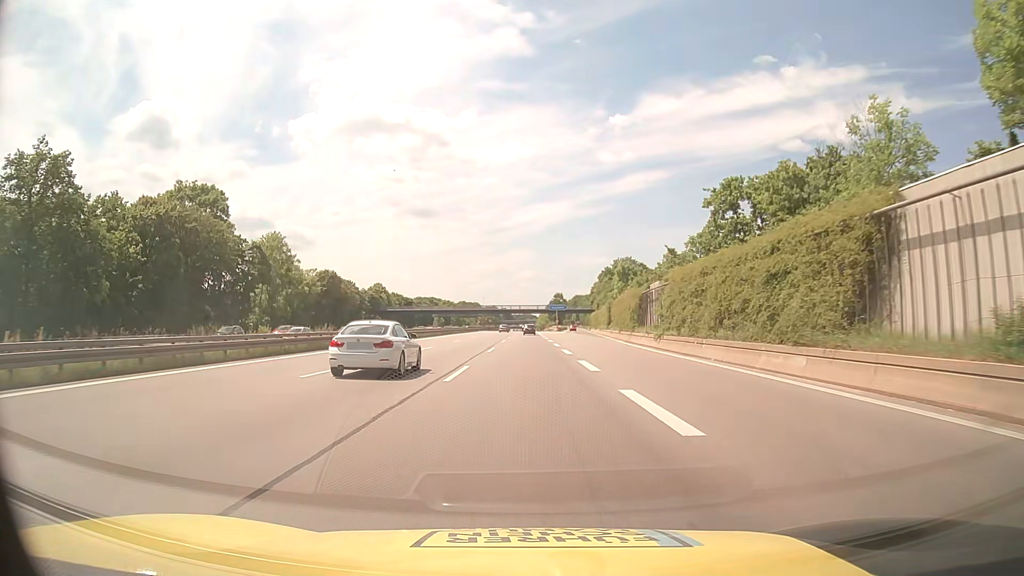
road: motorway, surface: asphalt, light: Day
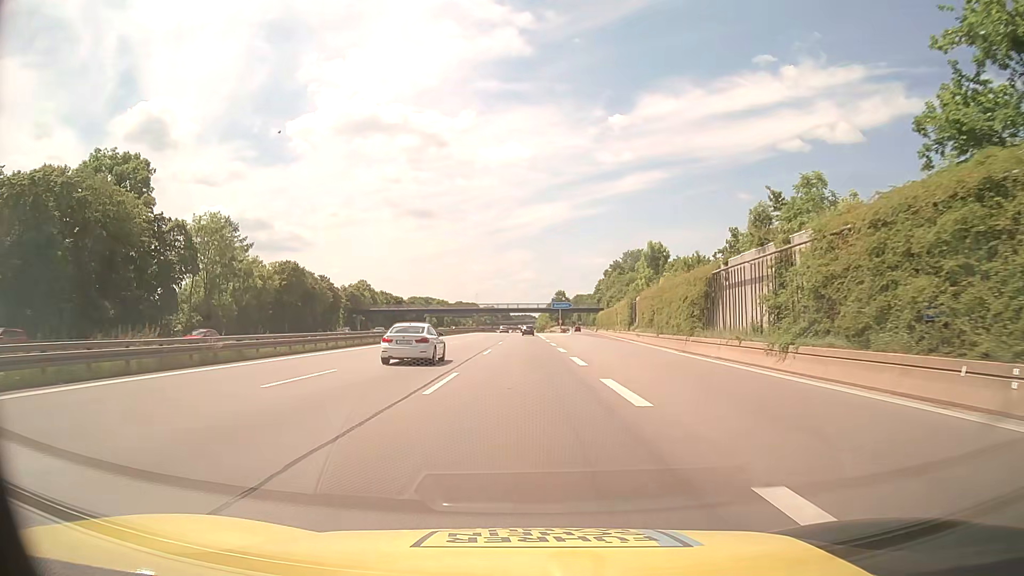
(-0.1, +20.8) m; 0°
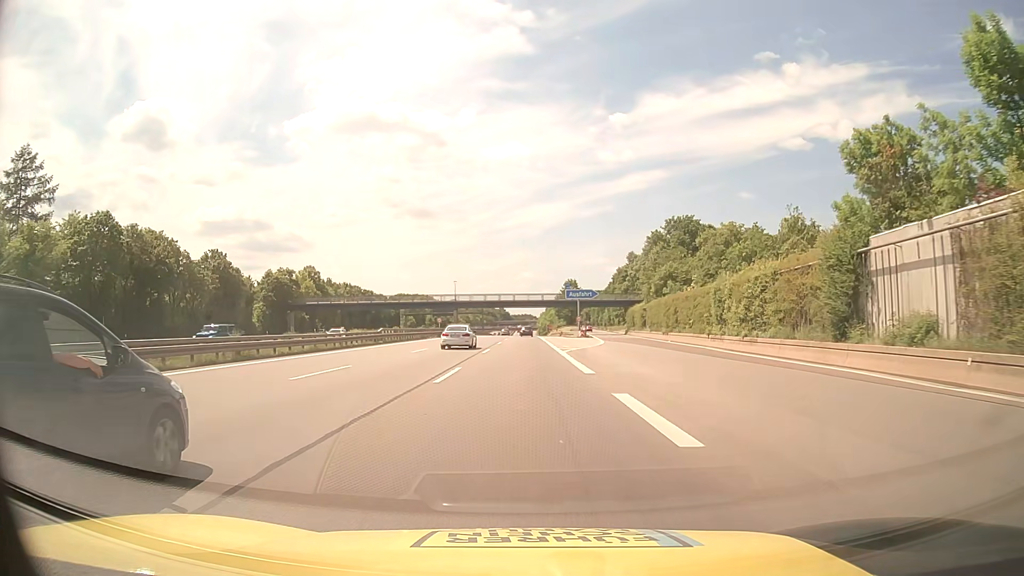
(0.0, +51.9) m; 0°
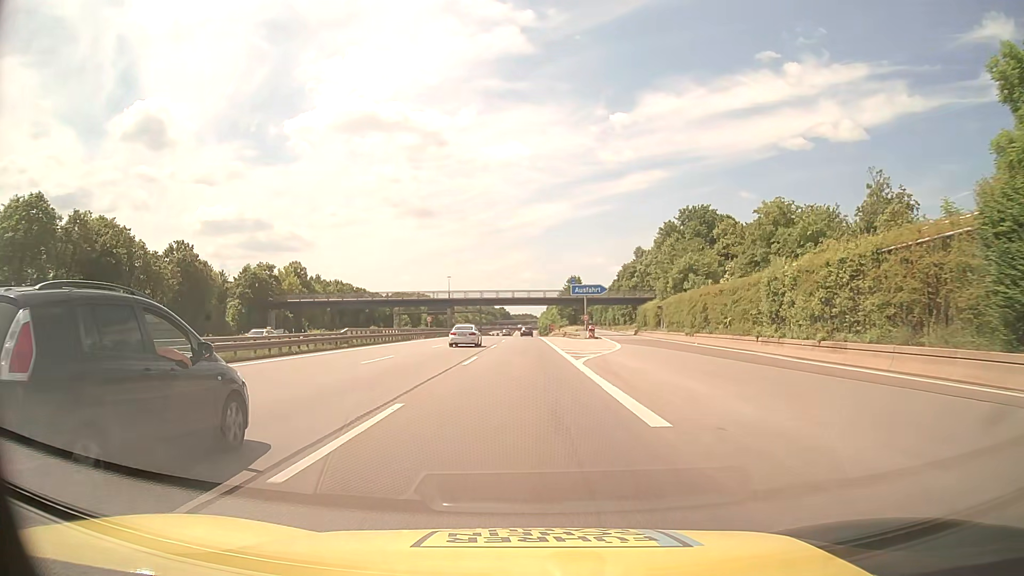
(0.0, +10.4) m; 0°
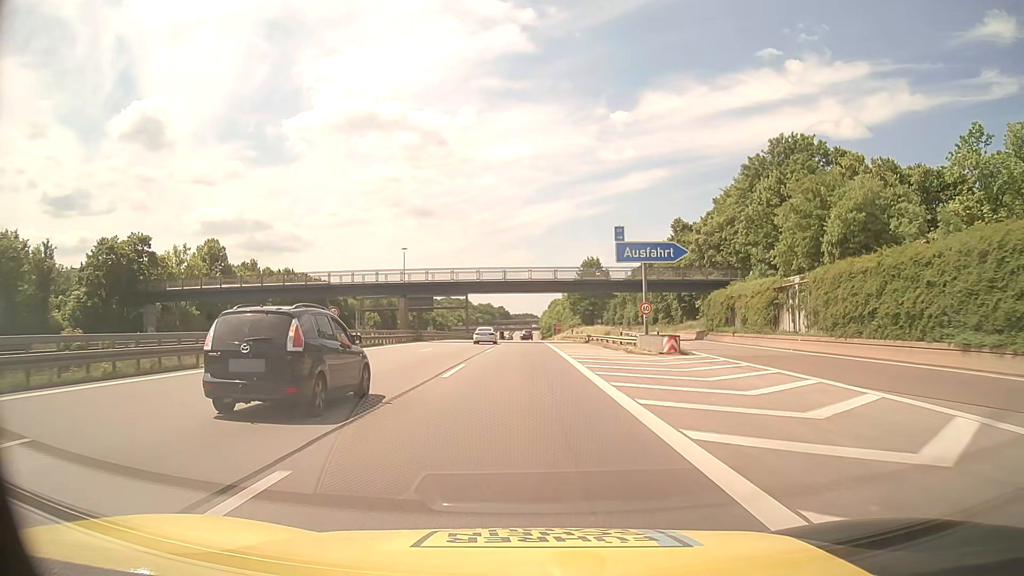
(0.0, +41.6) m; 0°
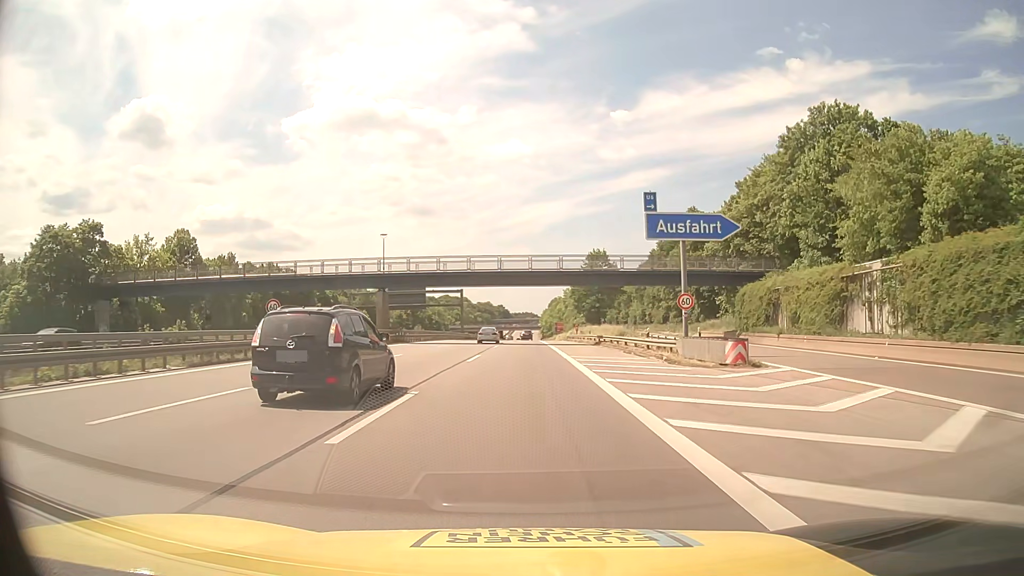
(0.0, +10.4) m; 0°
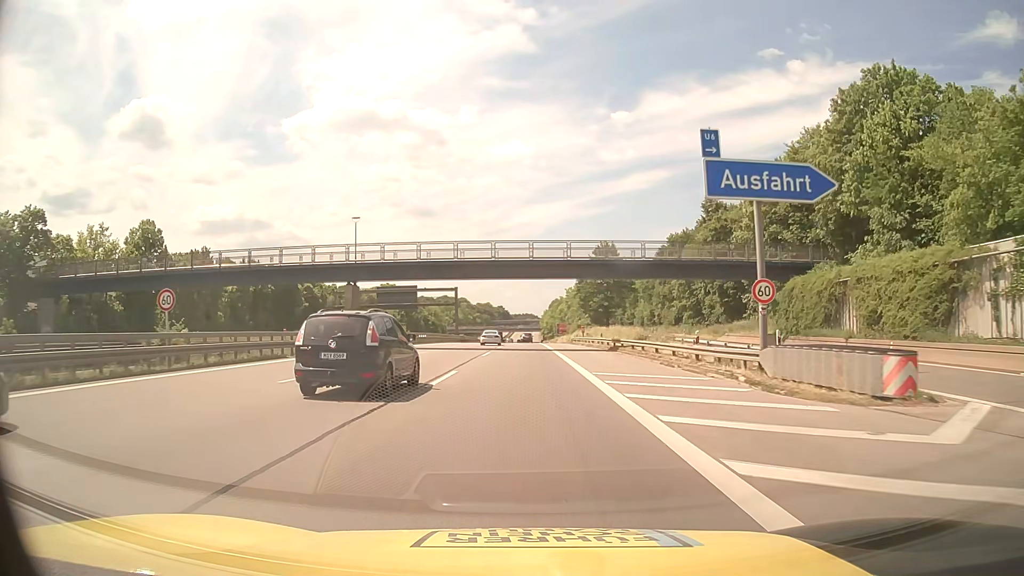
(0.0, +10.4) m; 0°
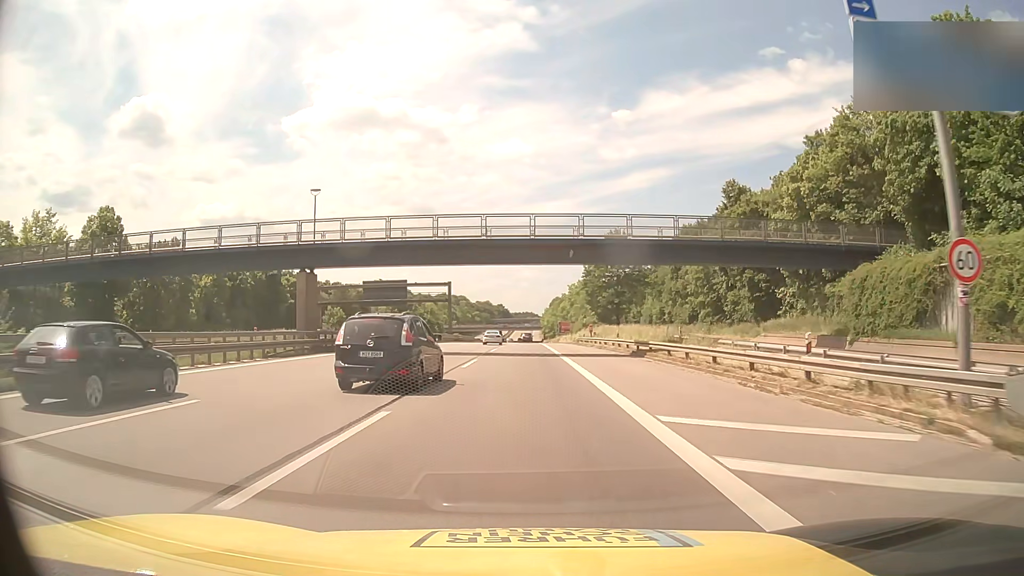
(0.0, +10.4) m; 0°
(0, +10) (0, +20) (0, +30) (0, +40) (0, +50) (0, +60) (0, +70) (0, +80) (0, +90) (0, +100) m
